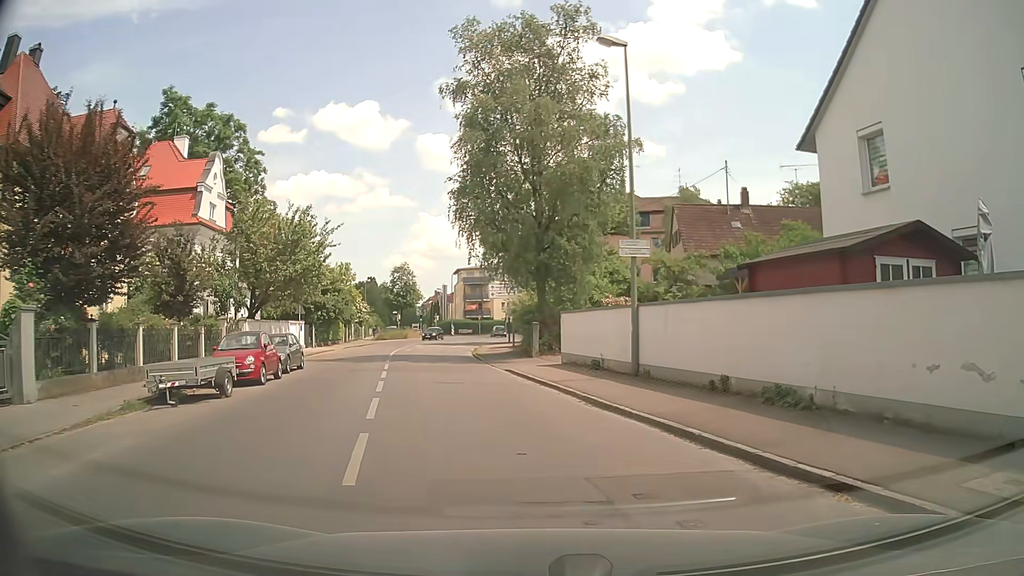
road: tertiary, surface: asphalt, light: Day
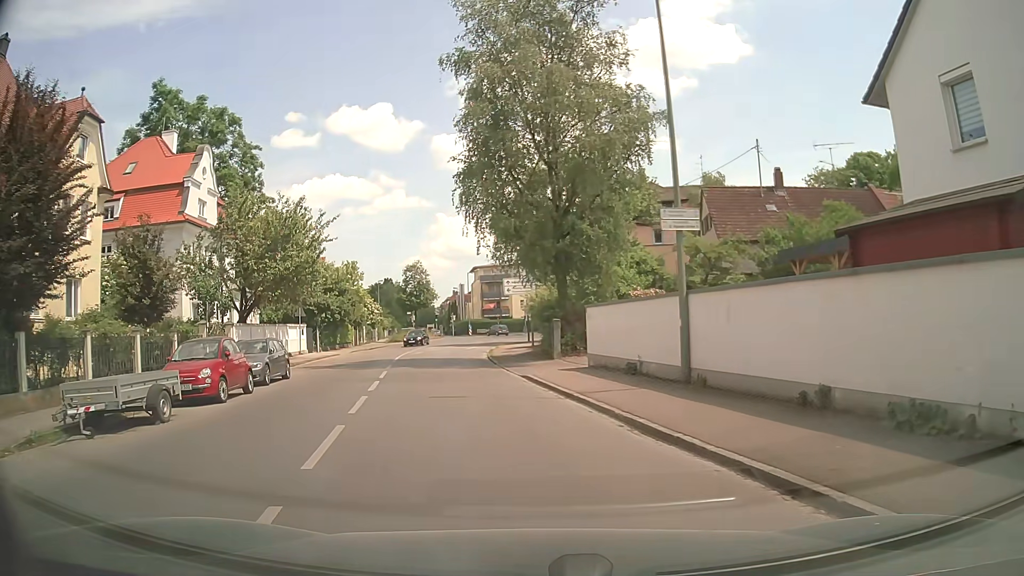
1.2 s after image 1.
(0.0, +3.8) m; 0°
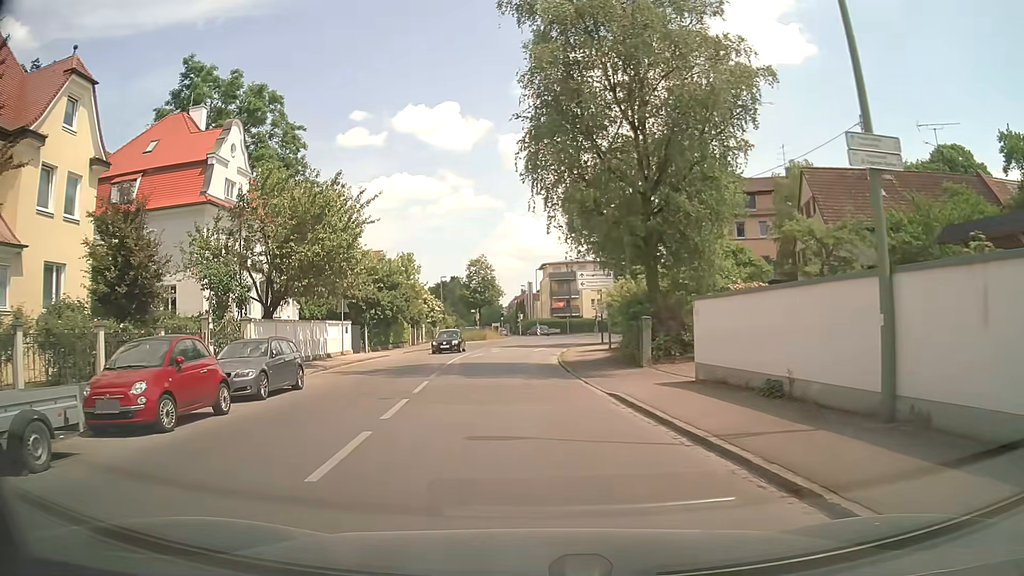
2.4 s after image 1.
(-0.5, +5.6) m; -7°
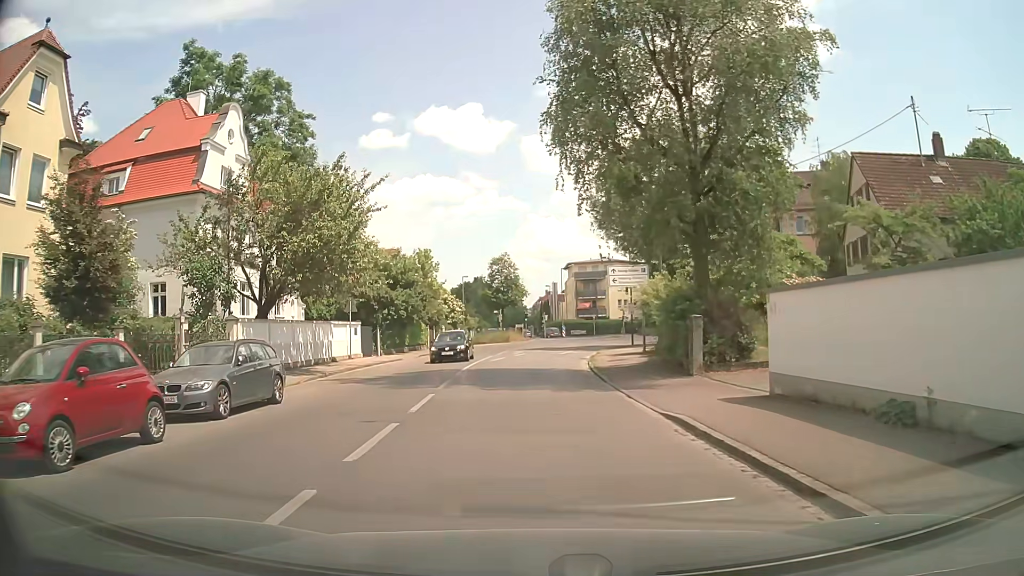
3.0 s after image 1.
(-0.1, +3.5) m; -2°
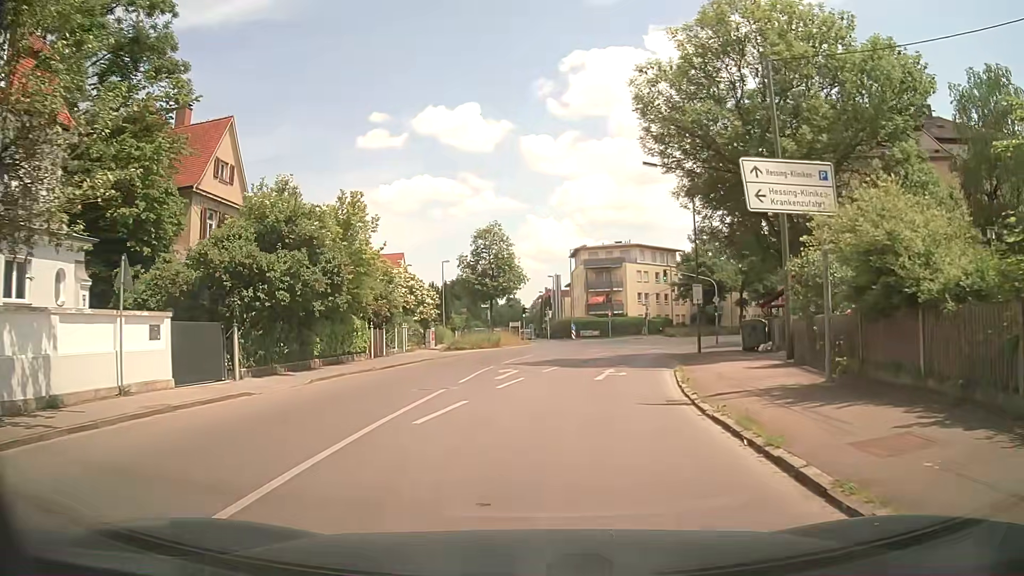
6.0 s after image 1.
(-0.3, +20.9) m; -1°
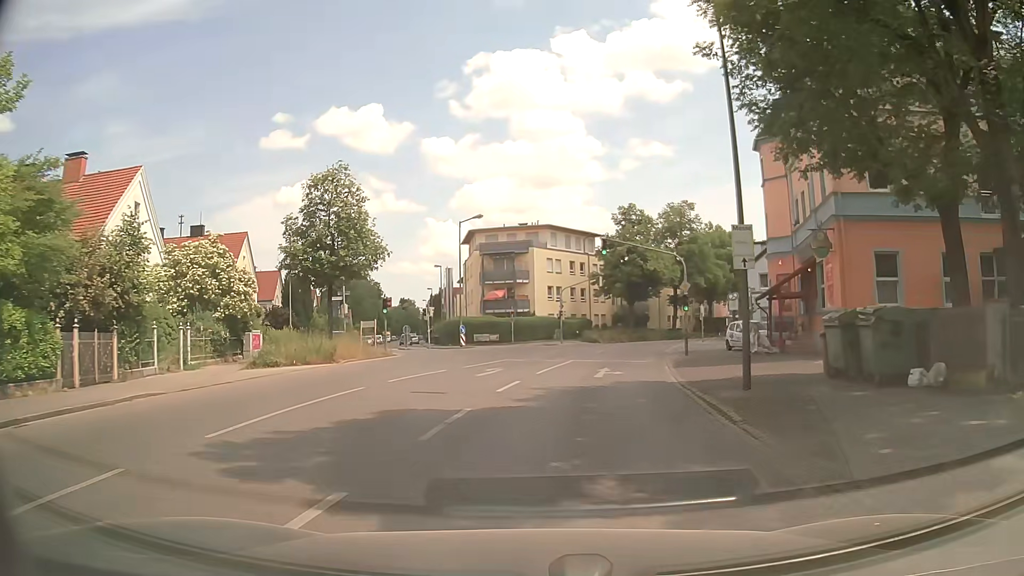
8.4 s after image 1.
(+1.7, +19.0) m; +9°
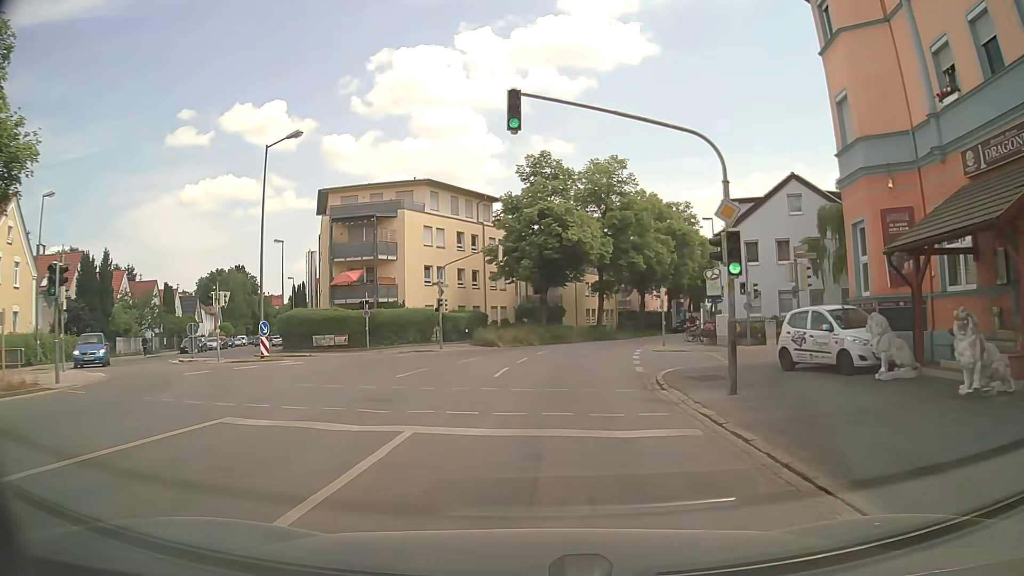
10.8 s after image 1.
(+1.7, +20.7) m; +9°
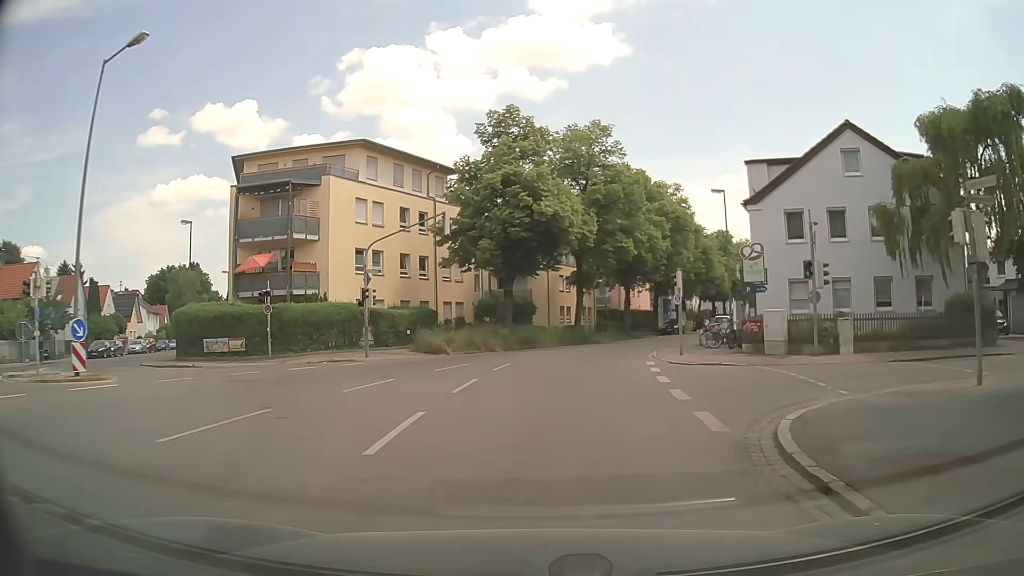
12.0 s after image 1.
(+0.2, +11.0) m; +2°
(0, +10) (+1, +20) (+3, +30) (+7, +39) (+10, +48) (+15, +58) (+19, +67) (+23, +76) (+27, +85) (+32, +94) m
